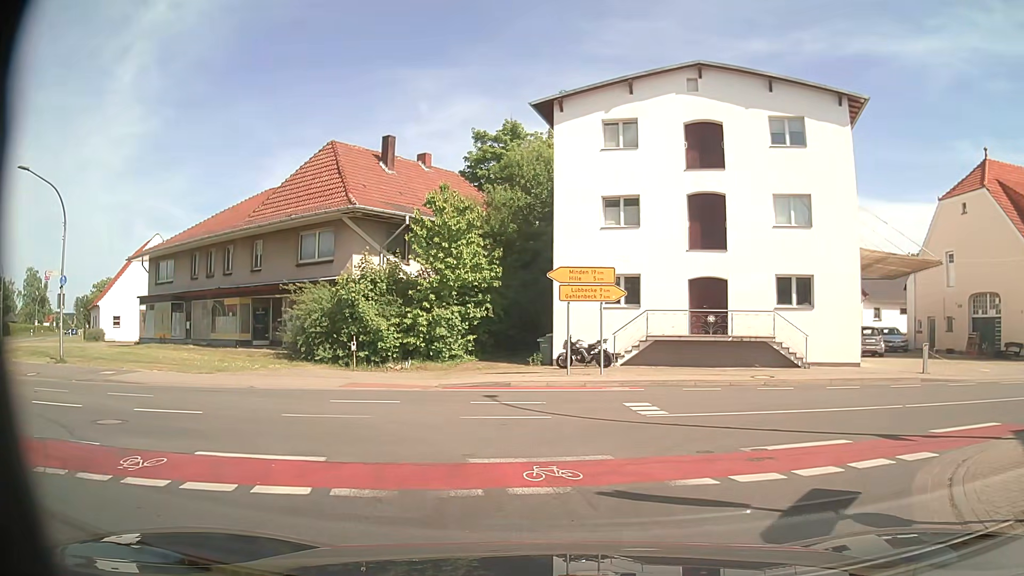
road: secondary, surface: asphalt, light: Day
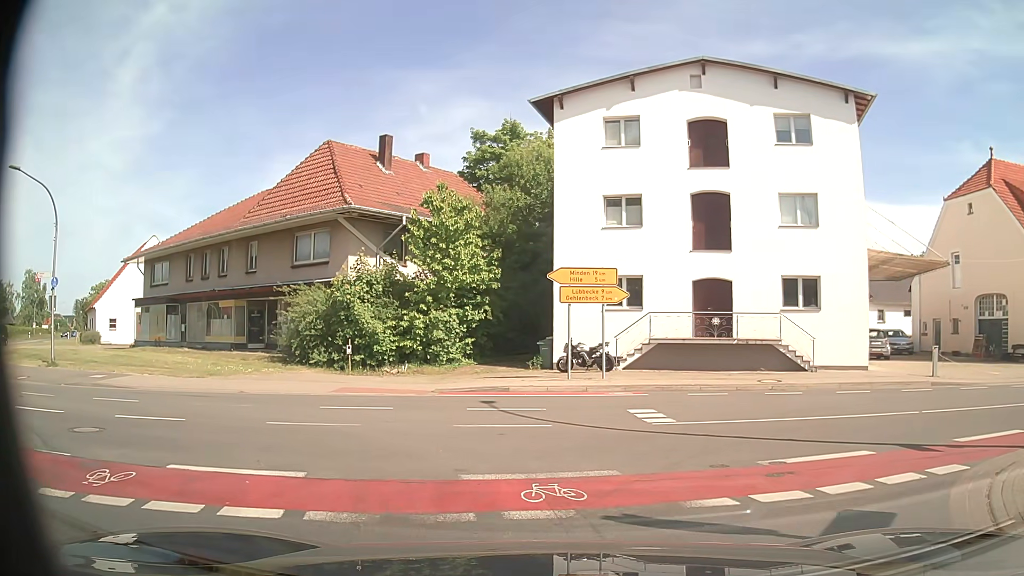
(0.0, +0.6) m; 0°
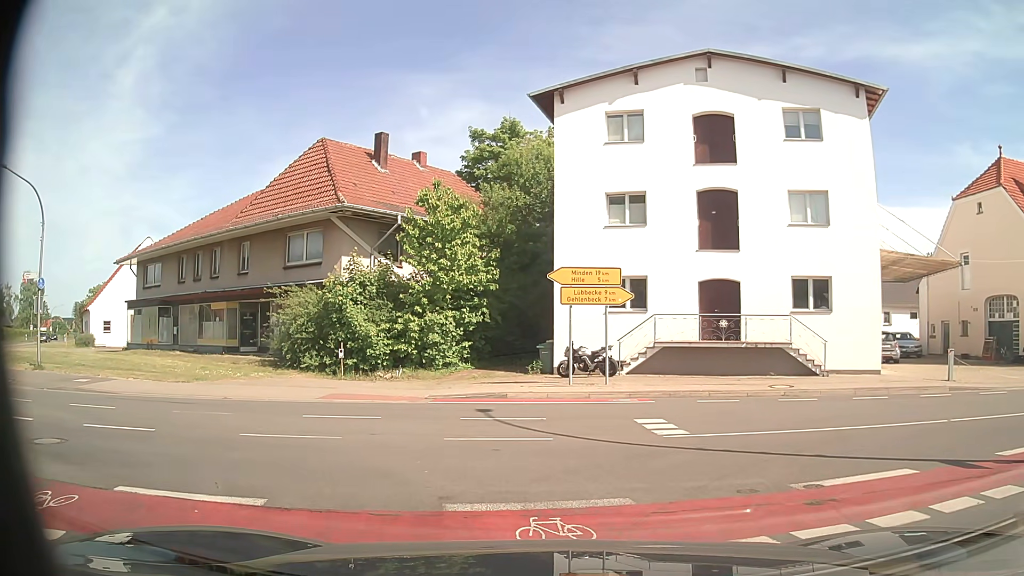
(0.0, +1.0) m; 0°
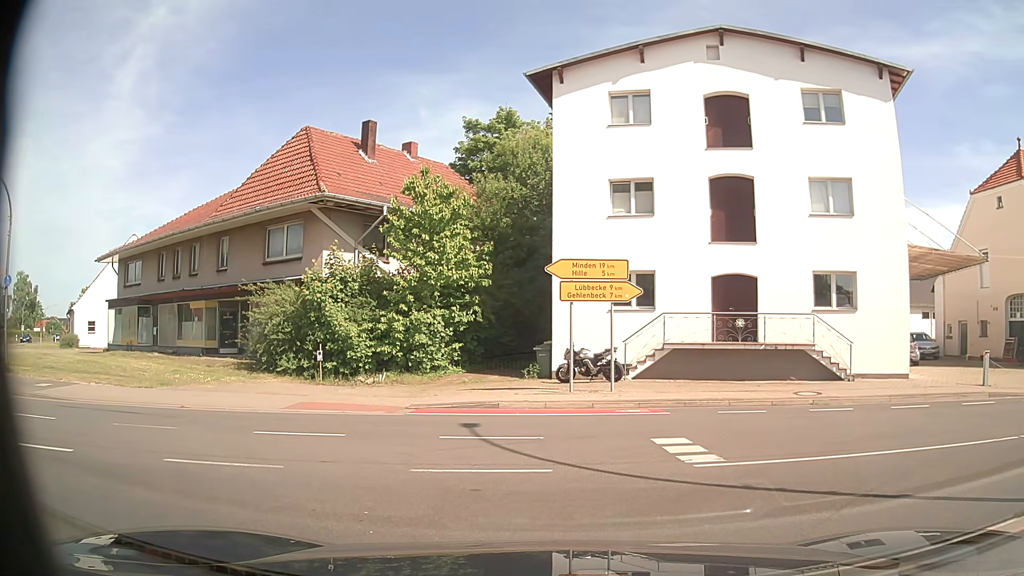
(0.0, +2.1) m; 0°
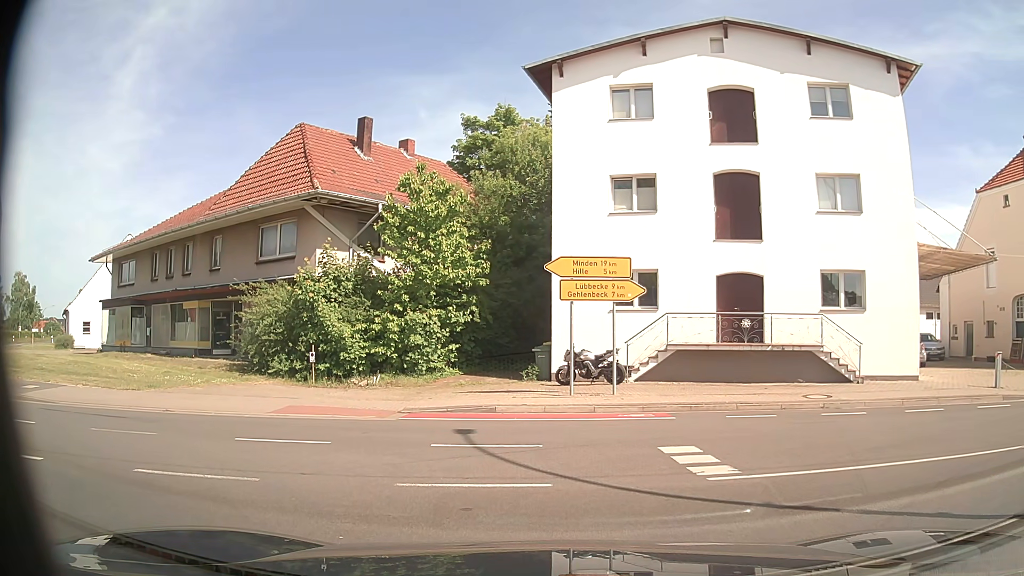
(0.0, +0.7) m; 0°
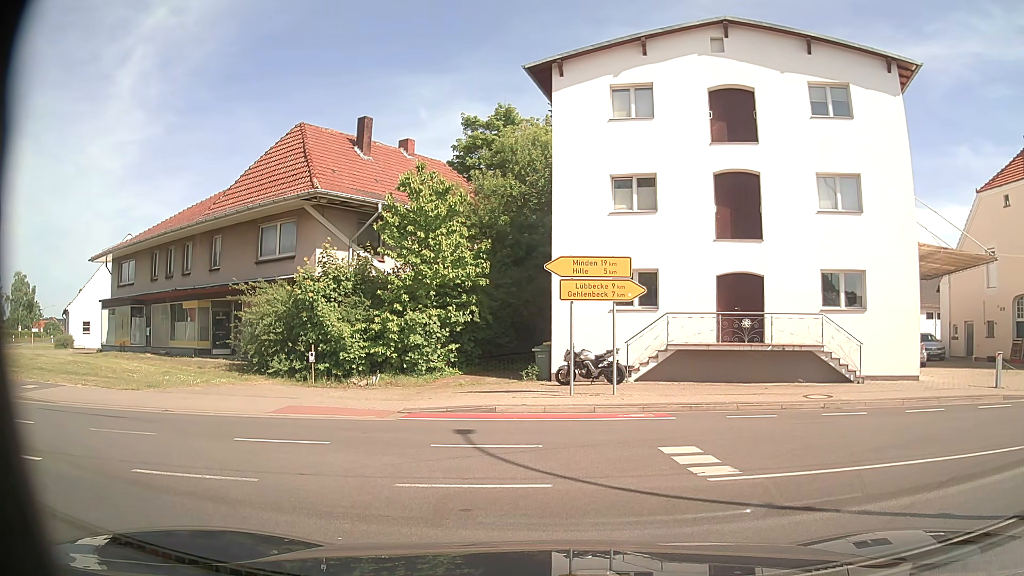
(0.0, +0.1) m; 0°
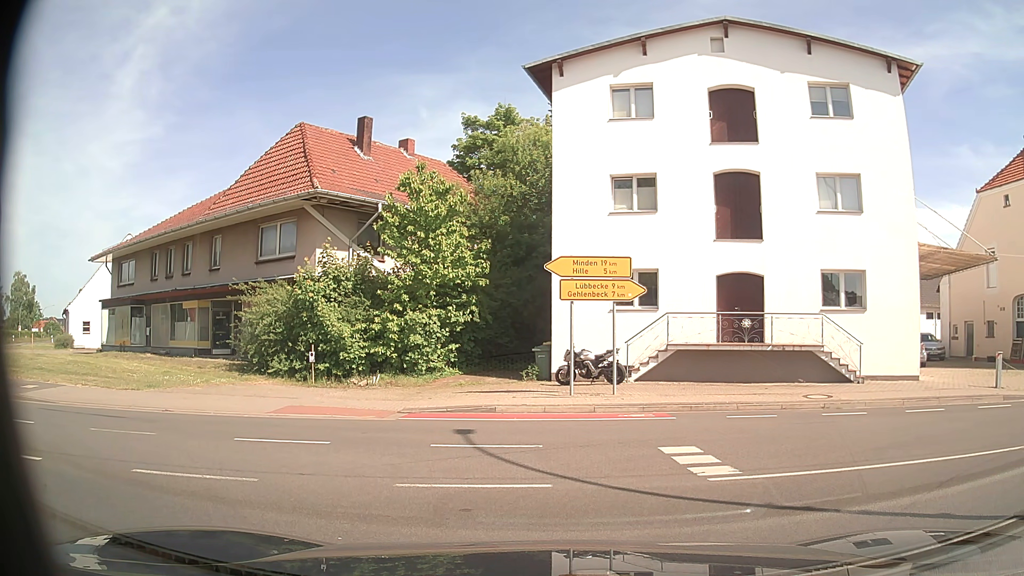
(0.0, +0.1) m; 0°
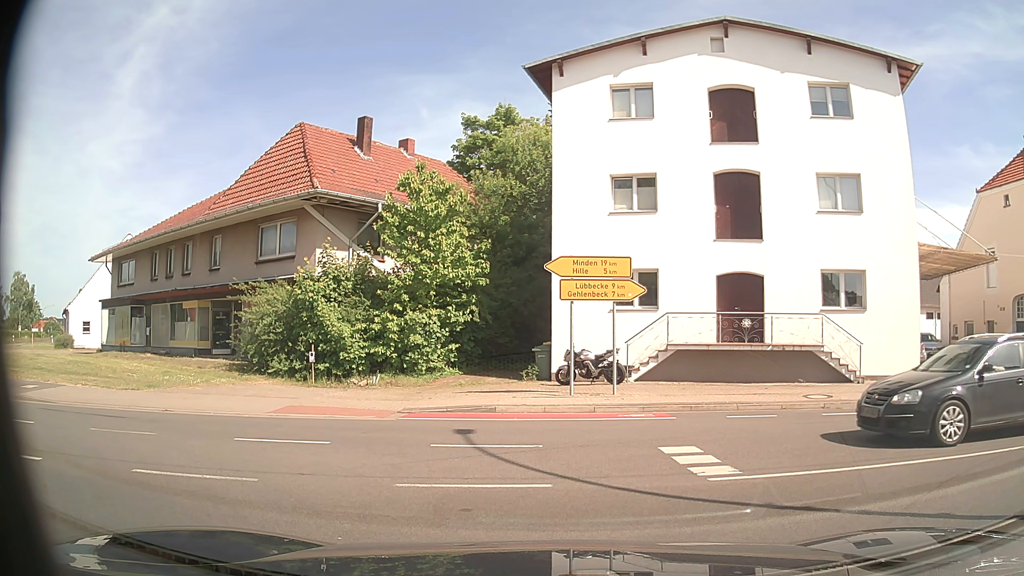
(0.0, 0.0) m; 0°
